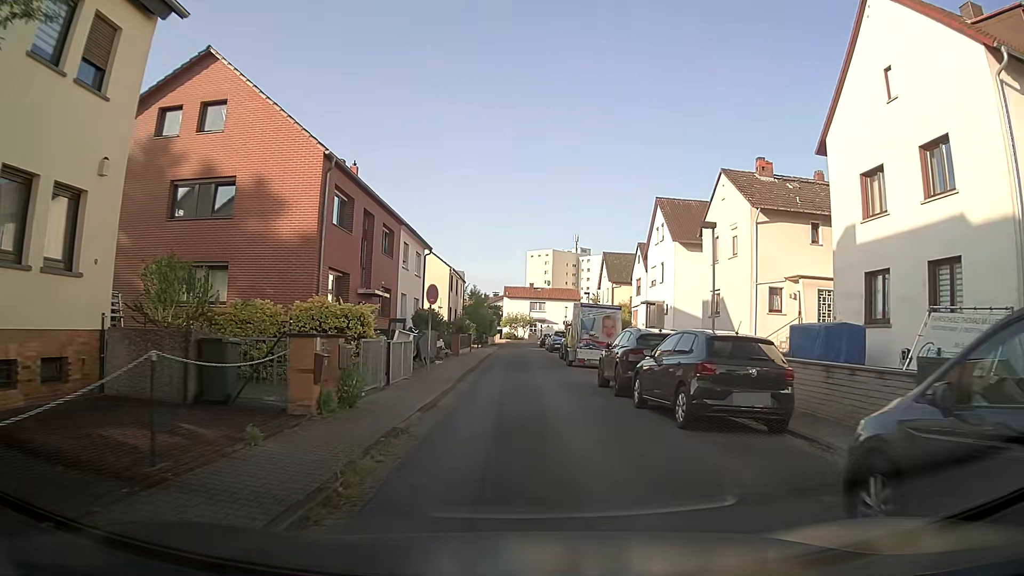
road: residential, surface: asphalt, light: Day
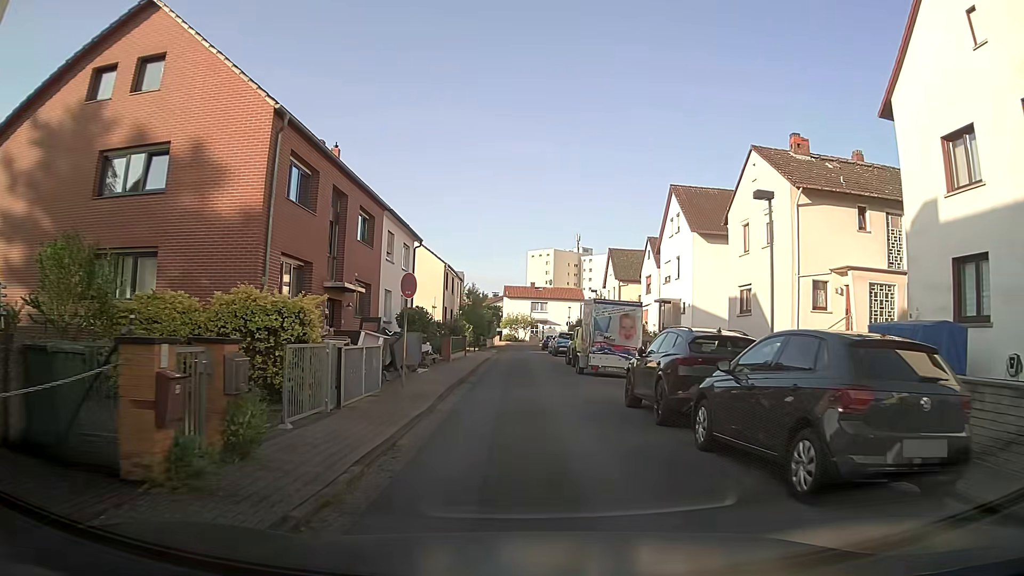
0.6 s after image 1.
(0.0, +4.4) m; 0°
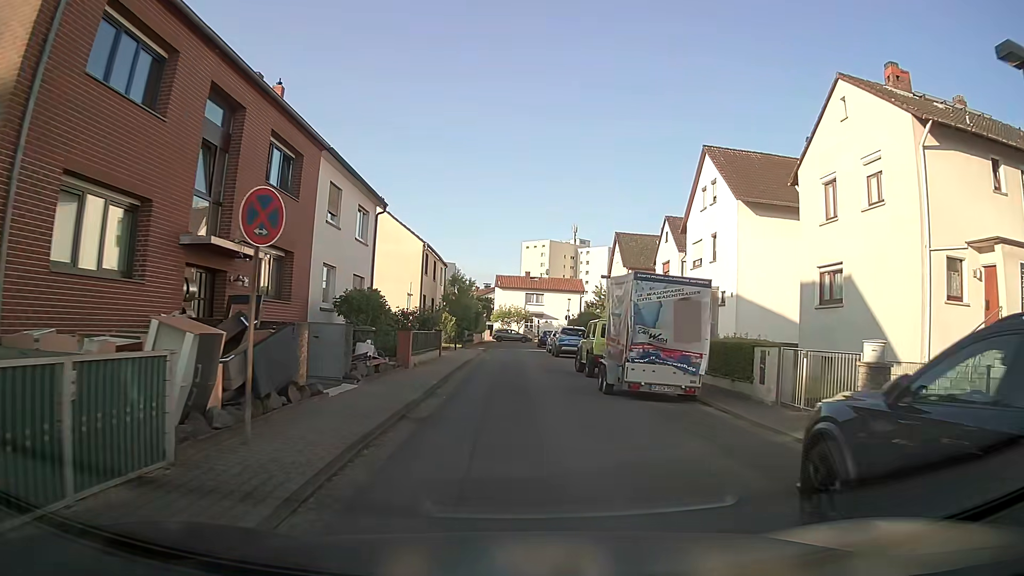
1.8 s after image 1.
(-0.1, +8.7) m; 0°
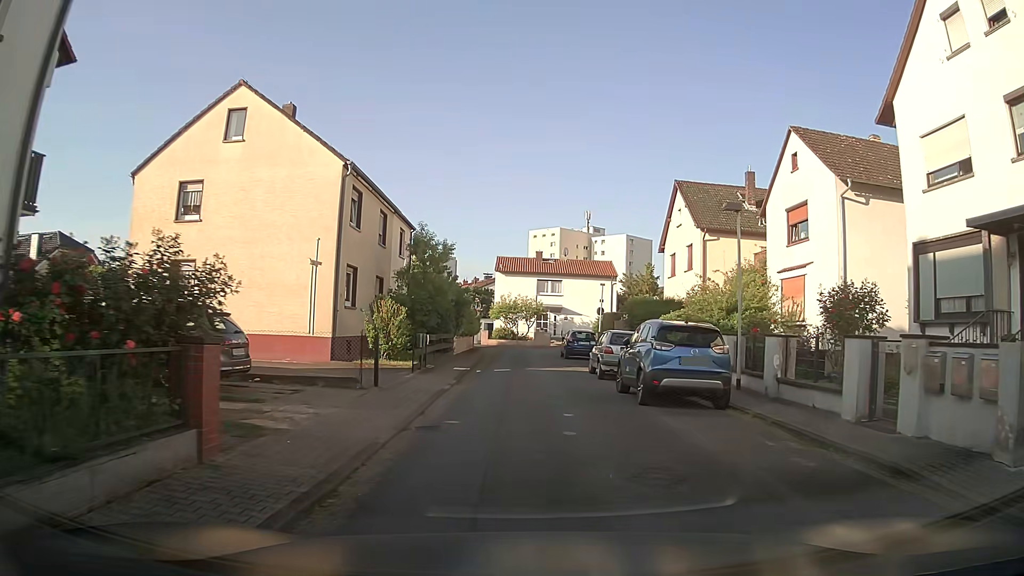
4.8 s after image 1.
(-0.3, +21.6) m; -1°
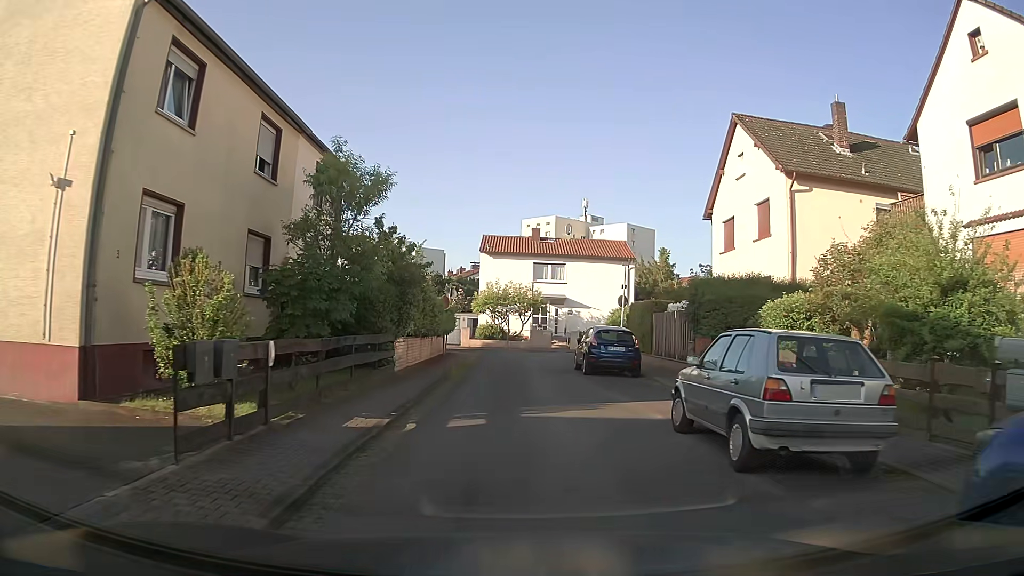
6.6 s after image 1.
(+0.1, +12.9) m; +1°
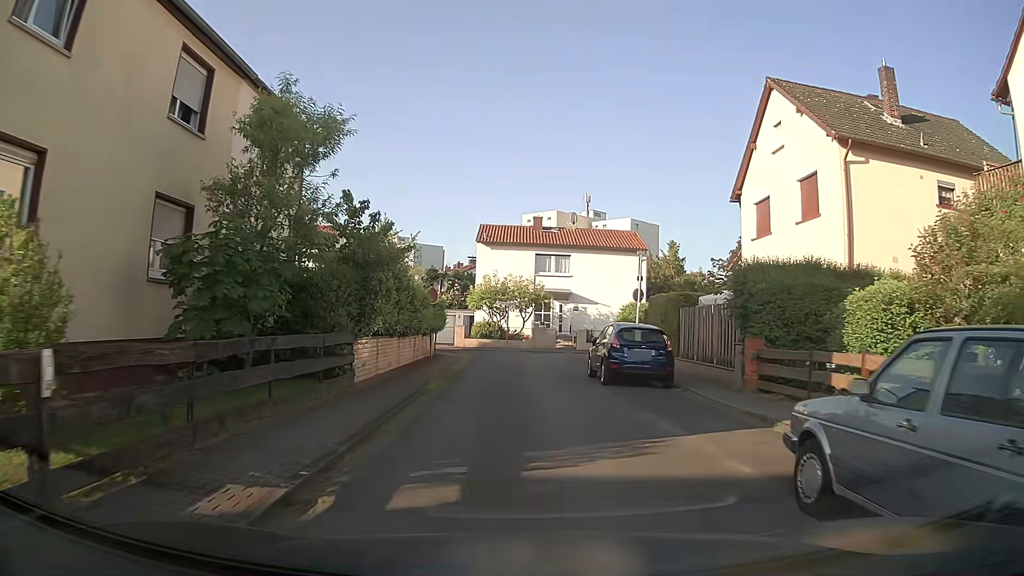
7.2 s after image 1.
(0.0, +4.3) m; 0°
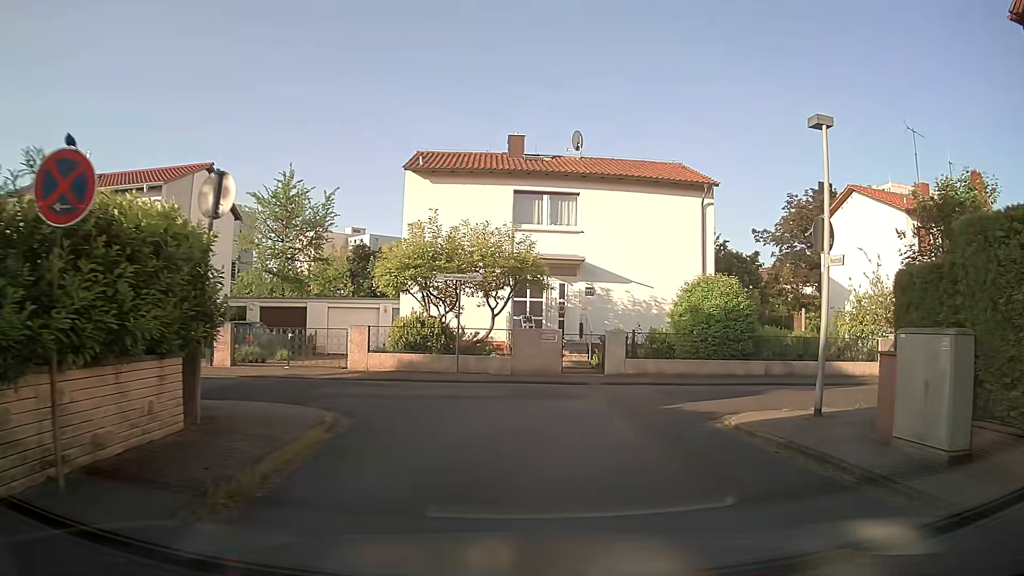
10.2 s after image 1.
(0.0, +19.5) m; +3°
(+1, +10) (+8, +16) (+18, +17) (+28, +18) (+38, +18) (+48, +19) (+58, +19) (+68, +20) (+78, +21) (+88, +21) m
